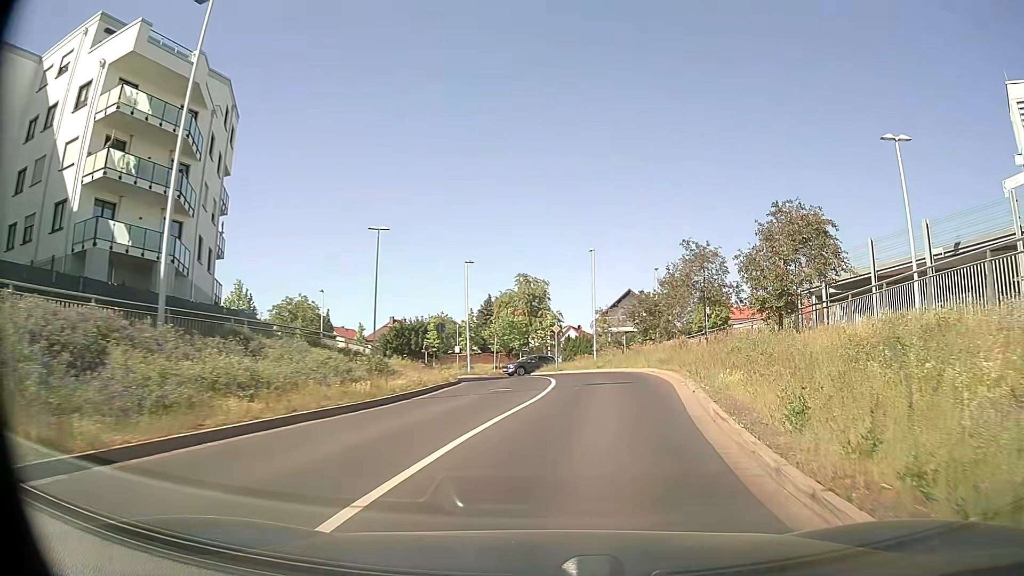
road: tertiary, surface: asphalt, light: Day
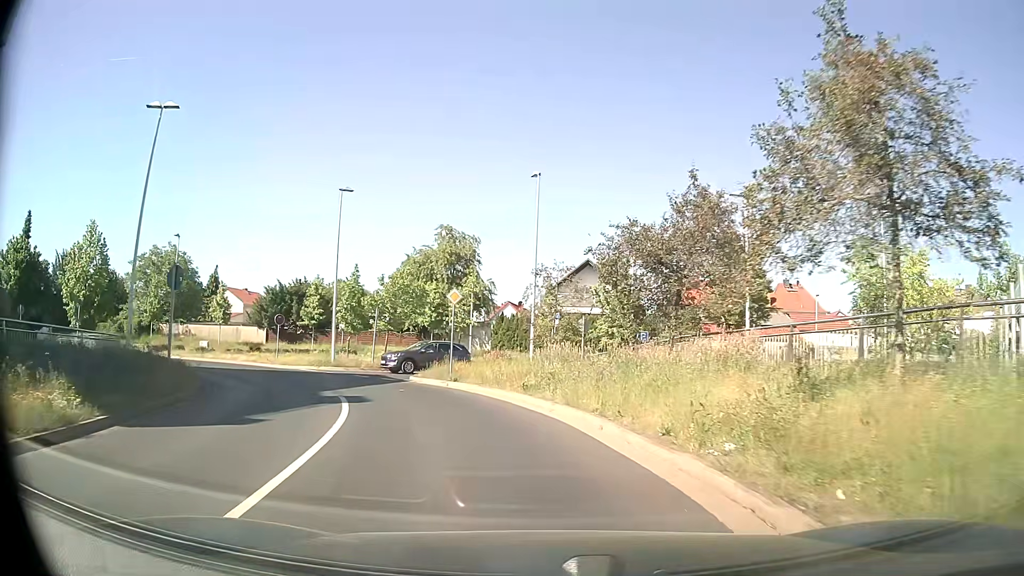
(+2.3, +20.9) m; +5°
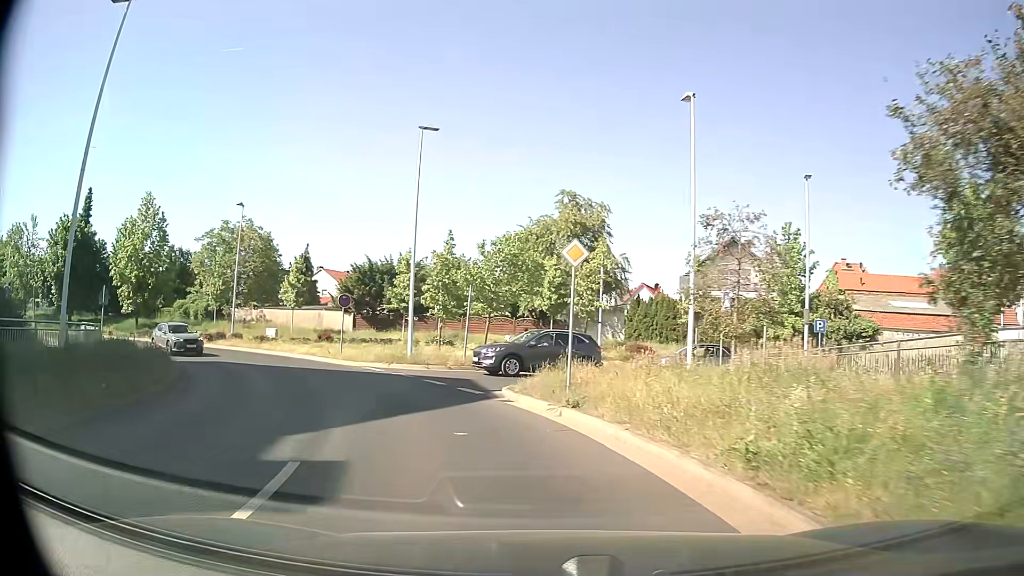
(-0.8, +9.7) m; -11°
(-1, +10) (-5, +19) (-10, +28) (-17, +35) (-26, +40) (-35, +43) (-45, +46) (-55, +48) (-64, +51) (-74, +54) m
